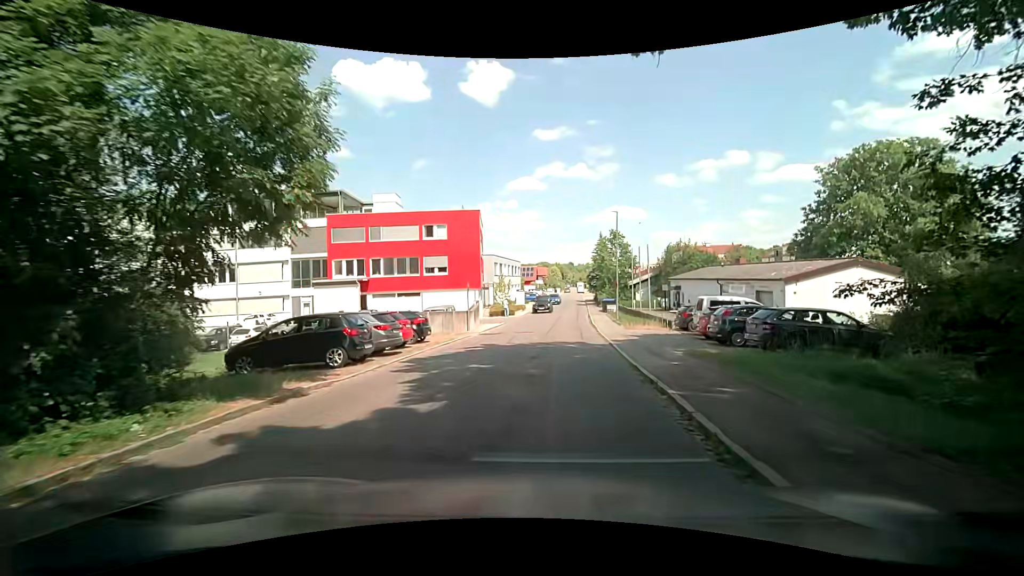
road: residential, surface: asphalt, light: Day
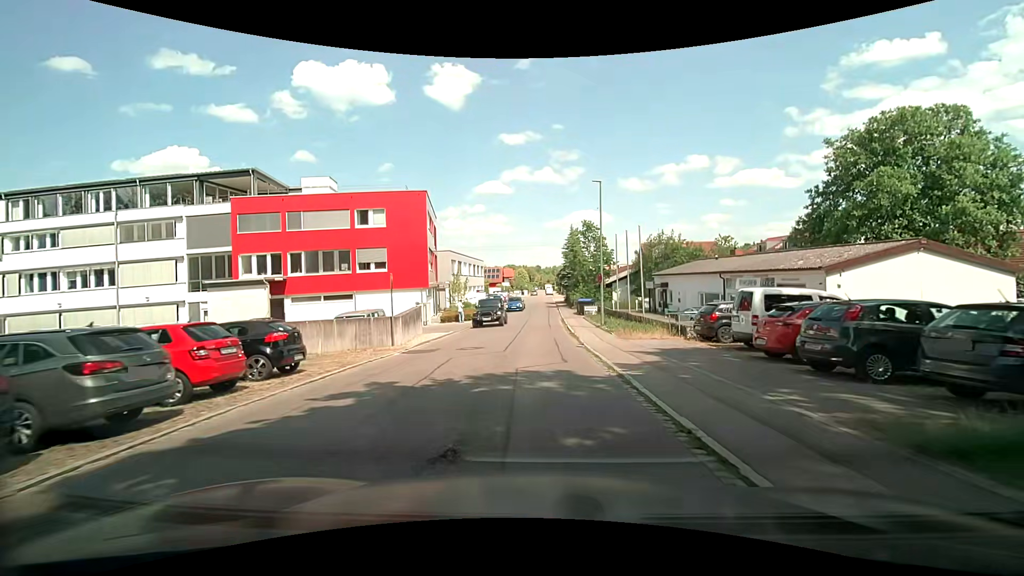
(+0.5, +9.1) m; +4°
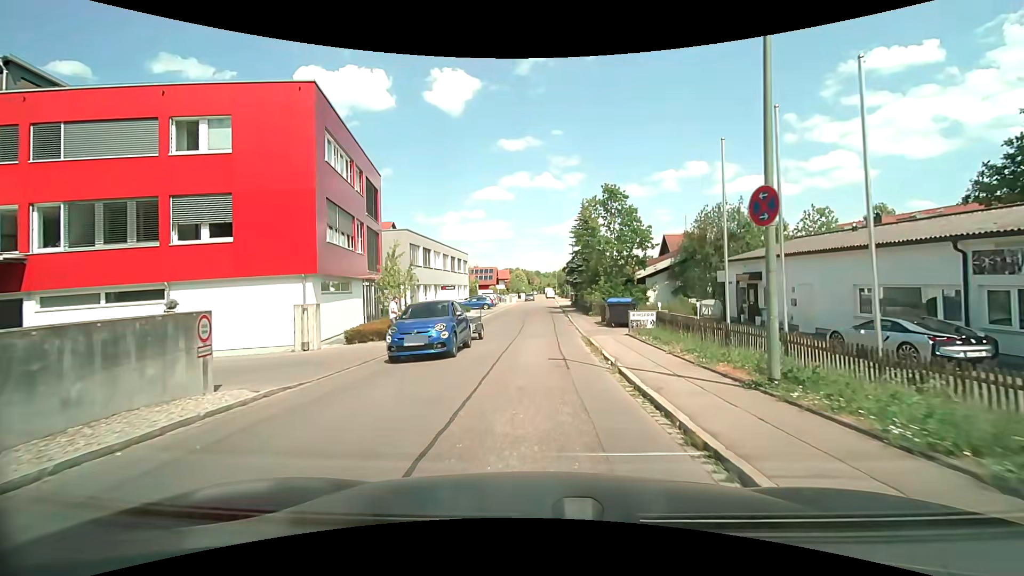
(+0.2, +19.3) m; 0°
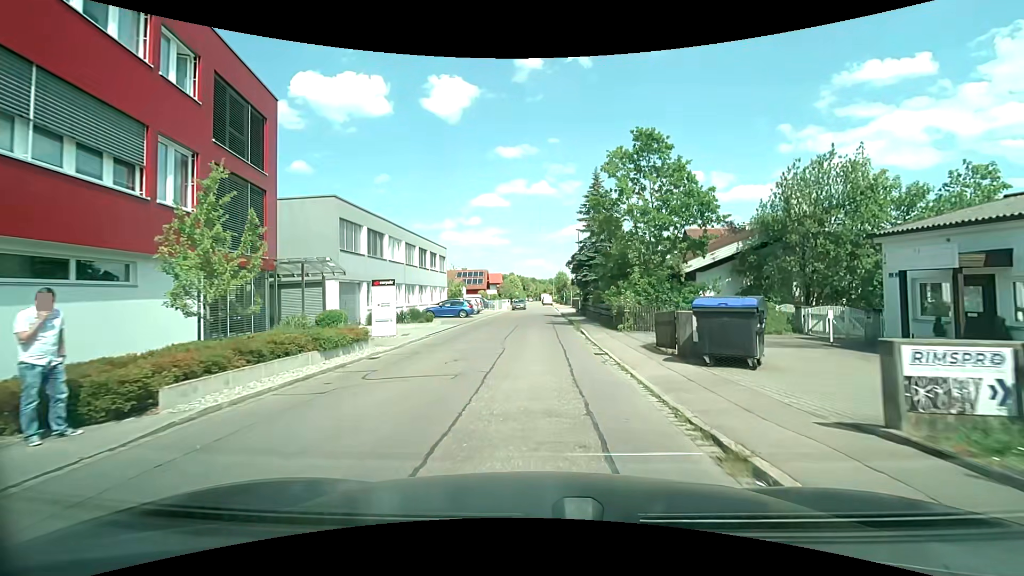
(0.0, +14.0) m; 0°
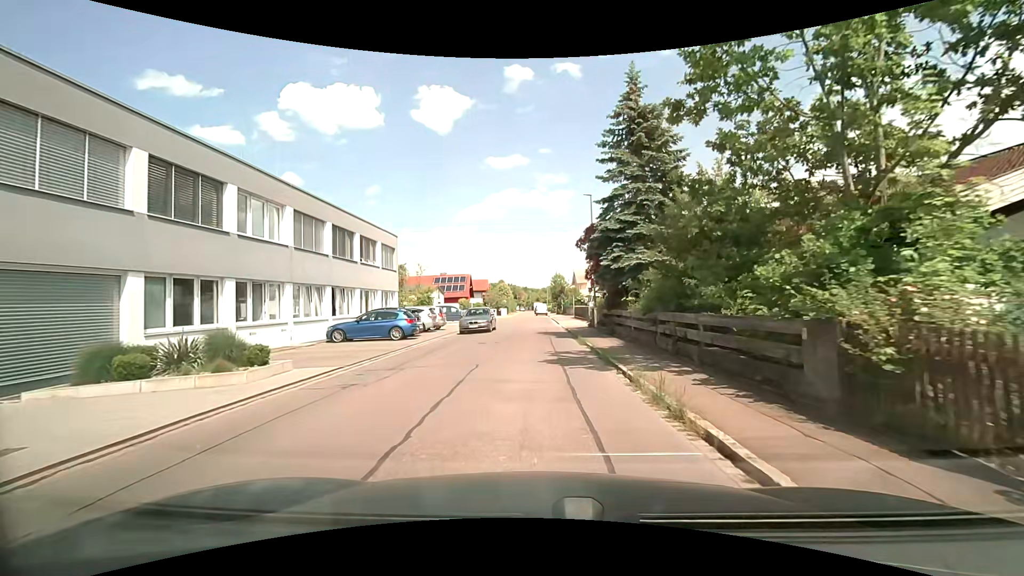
(+0.2, +17.4) m; +1°
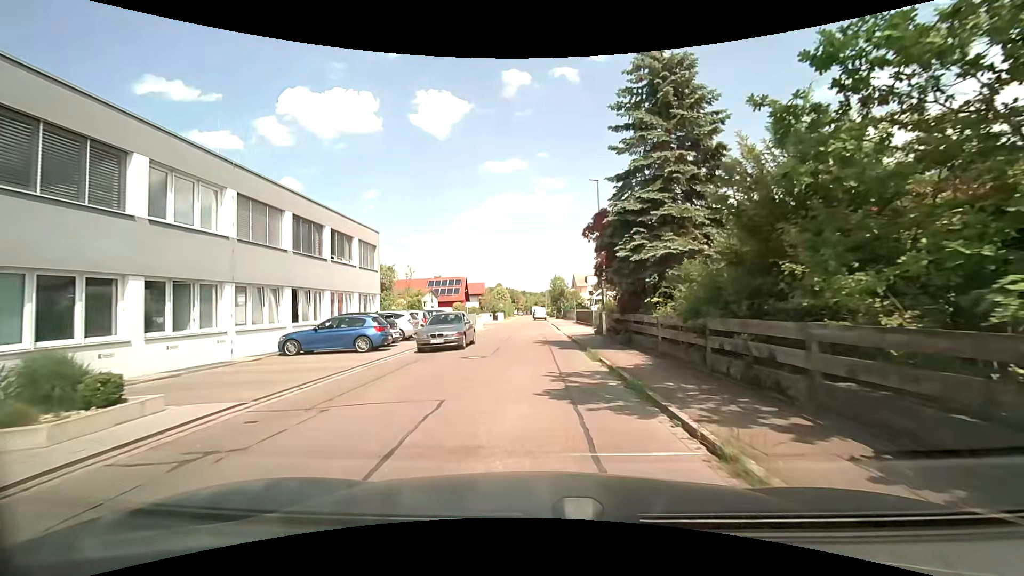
(0.0, +4.2) m; 0°
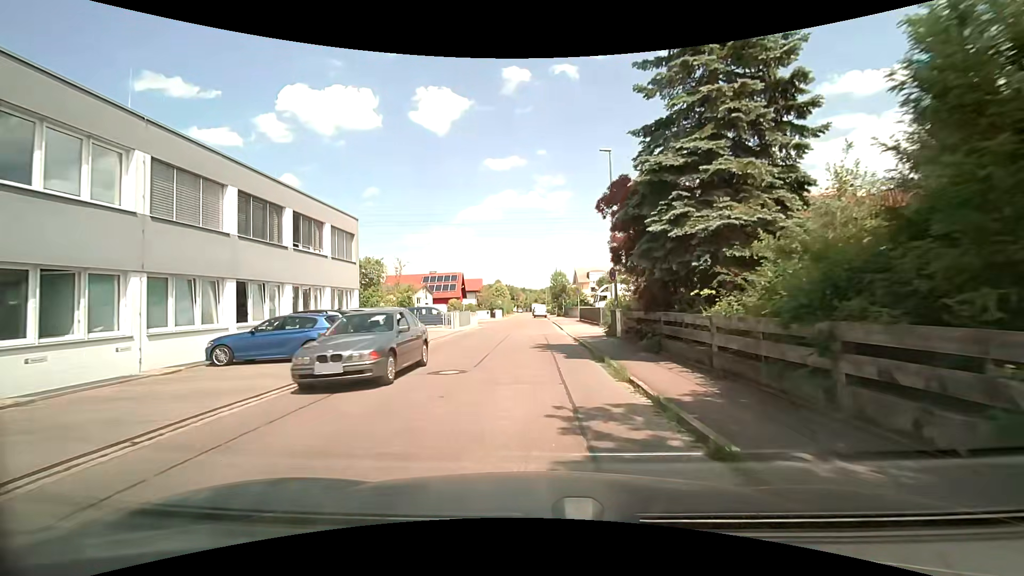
(0.0, +4.2) m; -1°
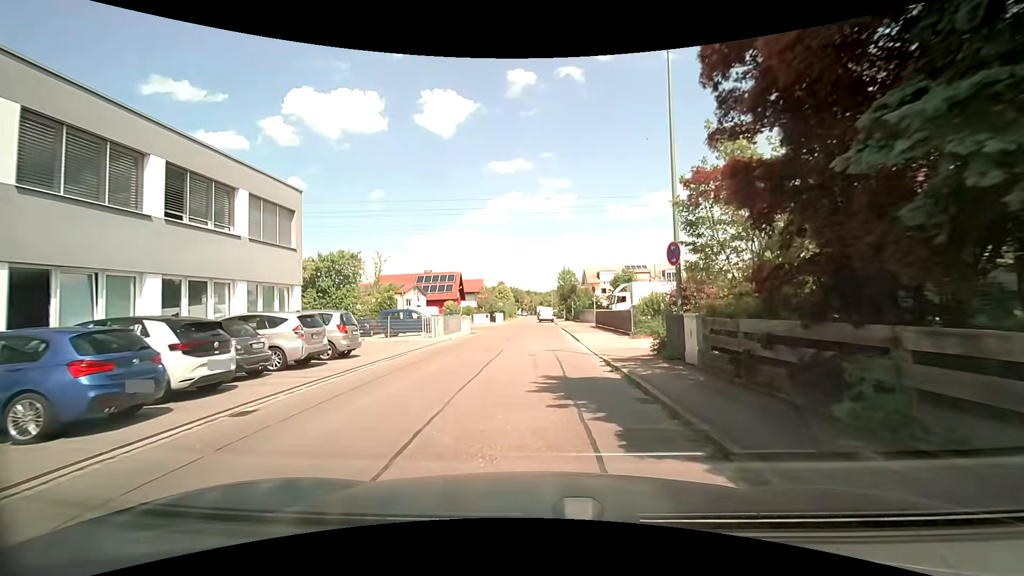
(+0.1, +8.5) m; +1°
(0, +10) (0, +20) (0, +30) (0, +40) (-1, +50) (-1, +60) (-2, +70) (-2, +80) (-2, +90) (-2, +100) m
